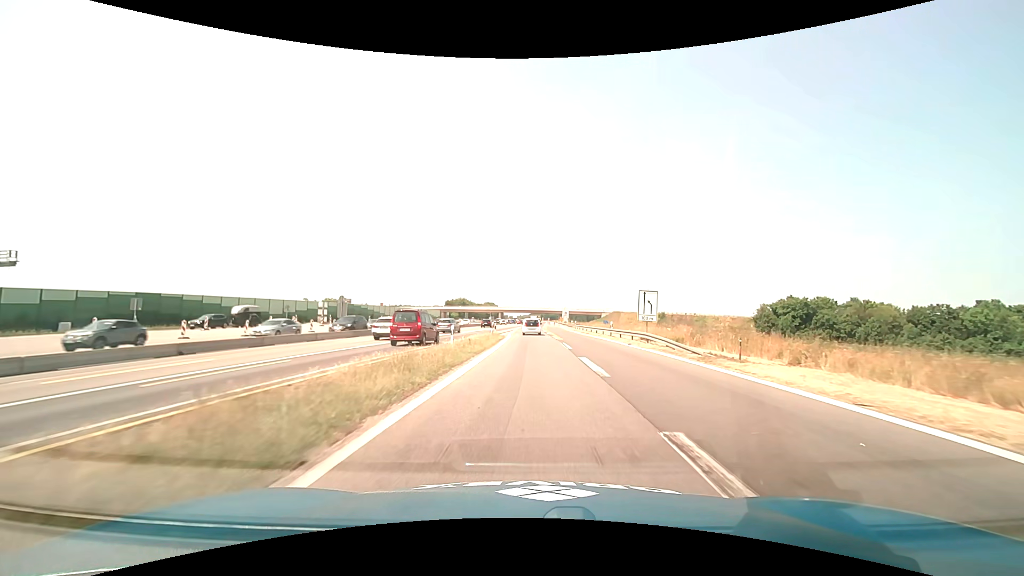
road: motorway_link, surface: asphalt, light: Day
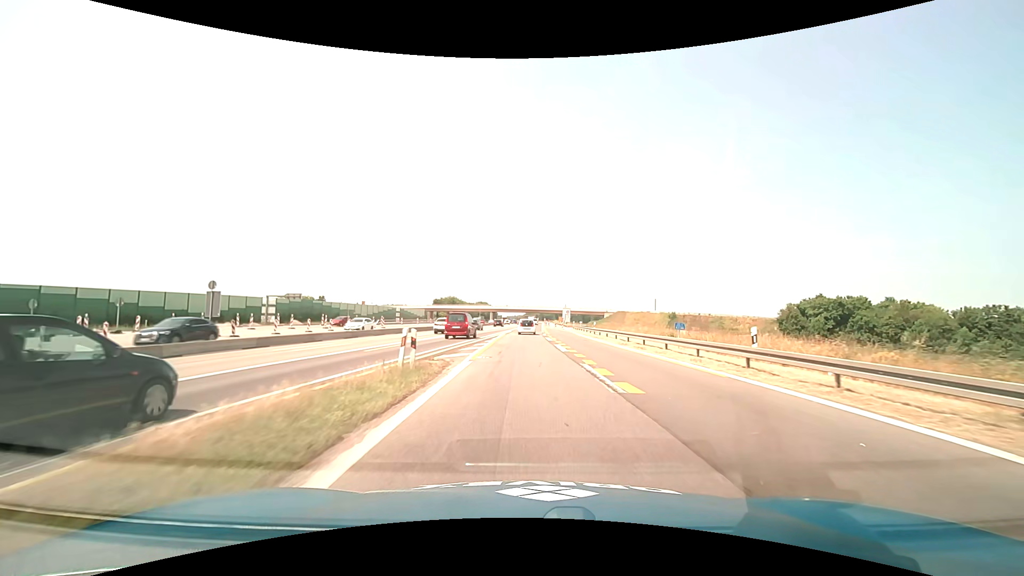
(+0.2, +25.9) m; +1°
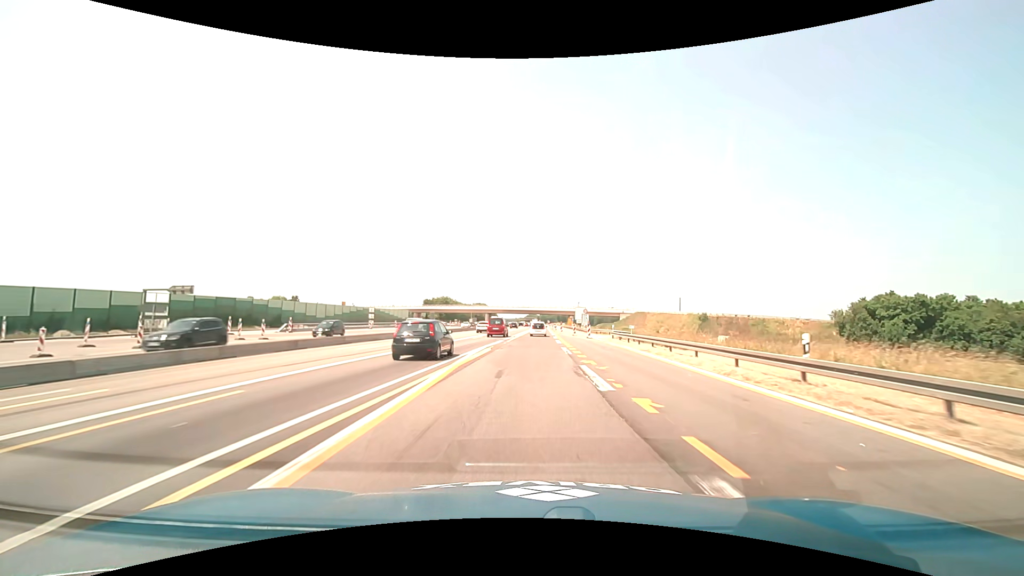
(0.0, +35.2) m; 0°
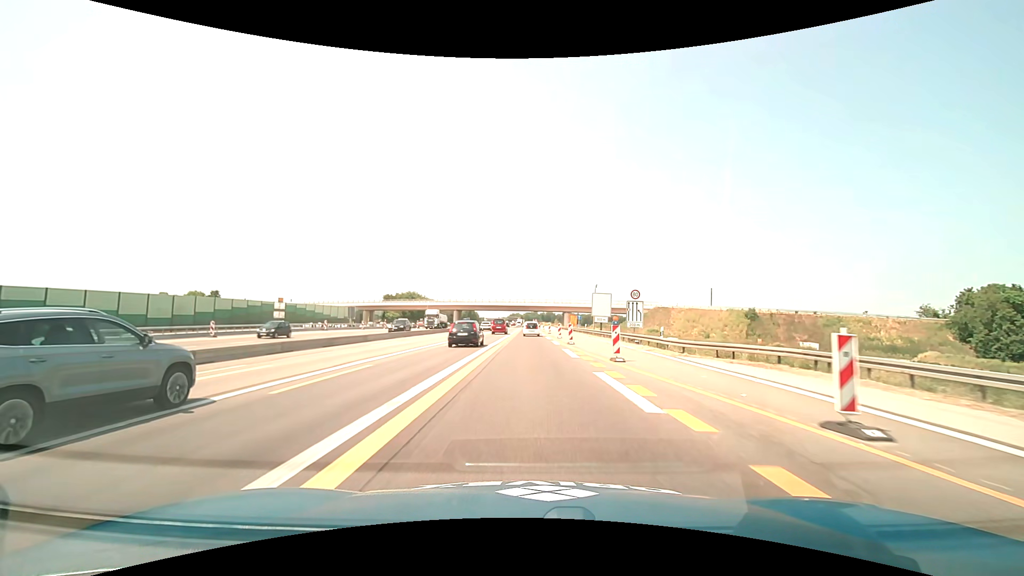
(+0.6, +50.4) m; +2°
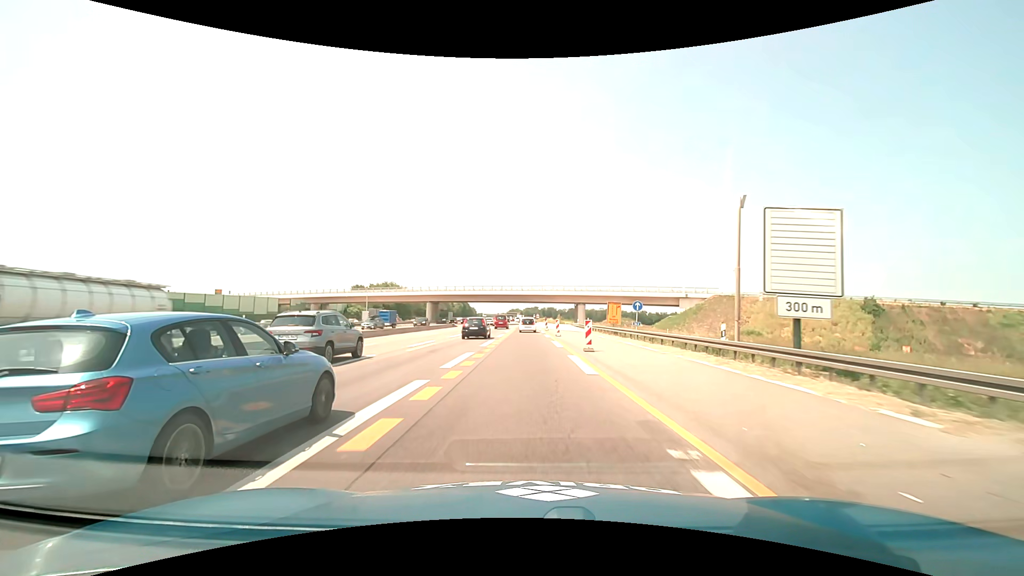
(+0.3, +43.7) m; 0°
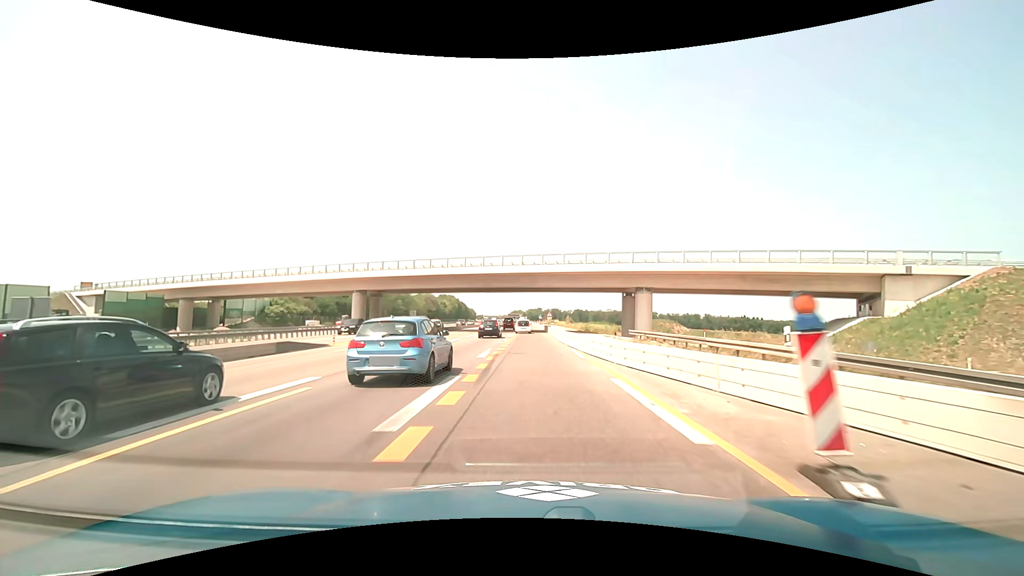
(-0.5, +54.2) m; 0°
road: motorway
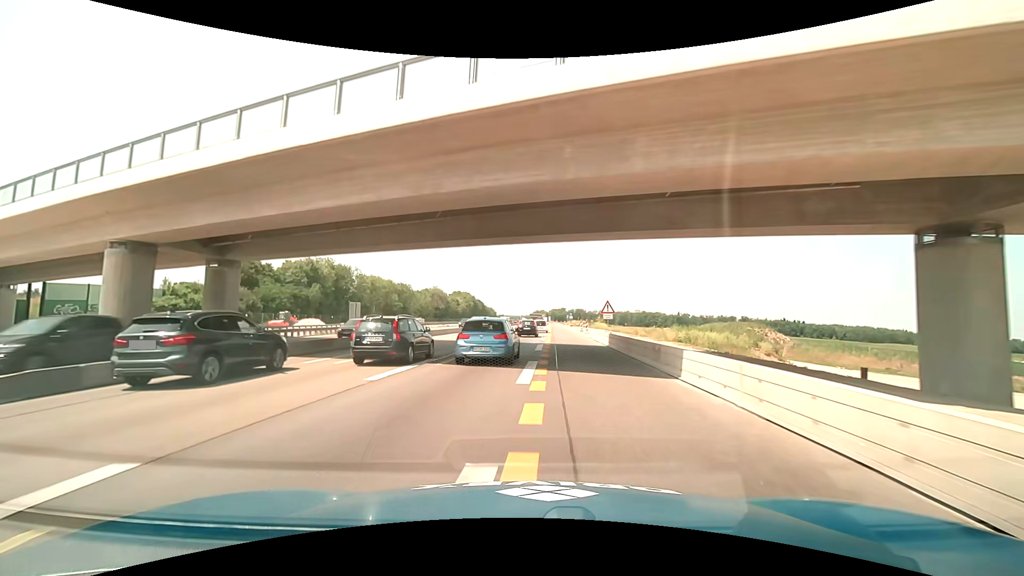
(-0.8, +43.6) m; -3°
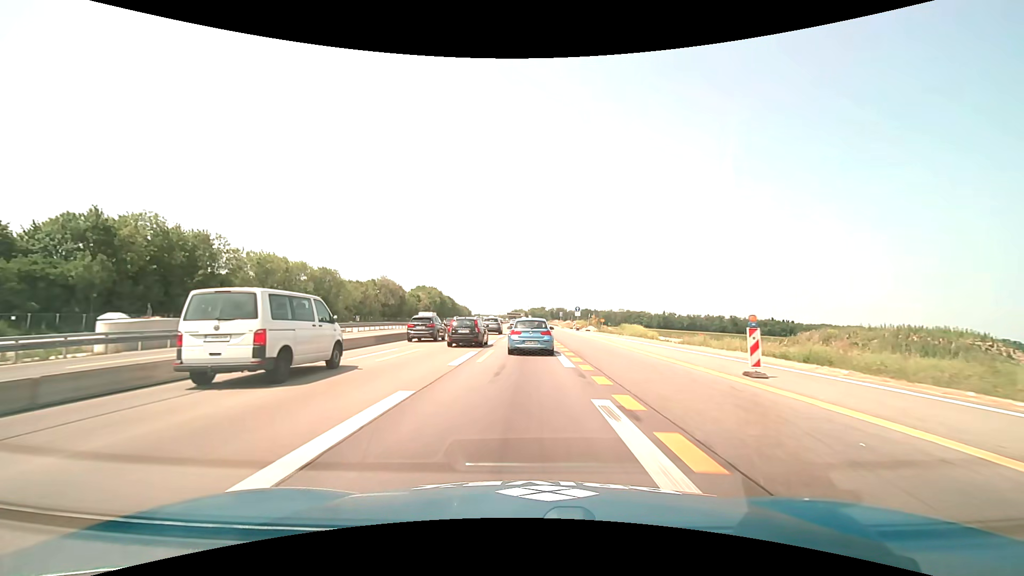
(+0.6, +56.3) m; +2°
(0, +10) (0, +20) (0, +30) (0, +40) (0, +50) (0, +60) (0, +70) (0, +80) (0, +90) (0, +100) m
